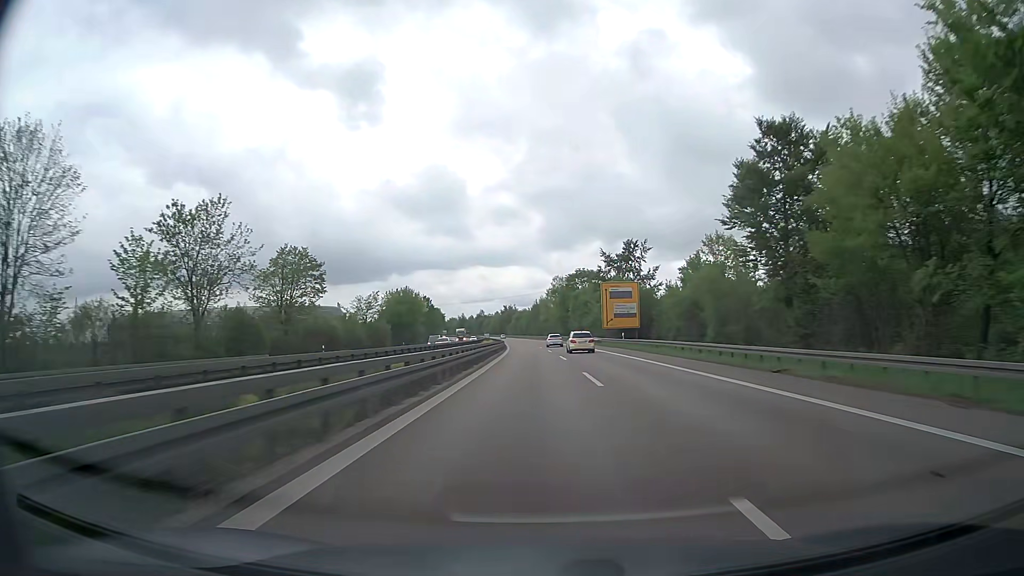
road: trunk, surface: asphalt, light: Day
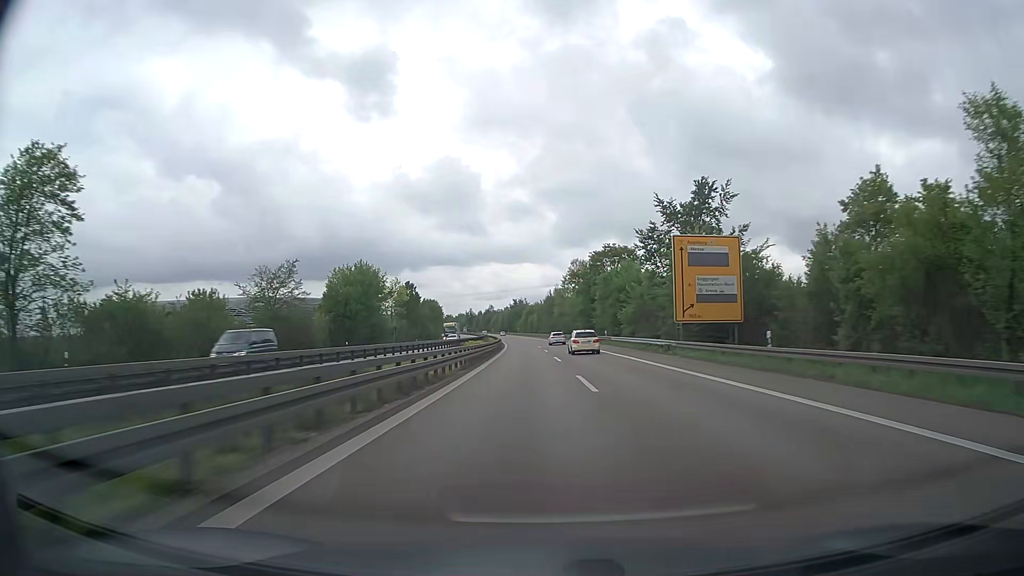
(-0.3, +37.6) m; -1°
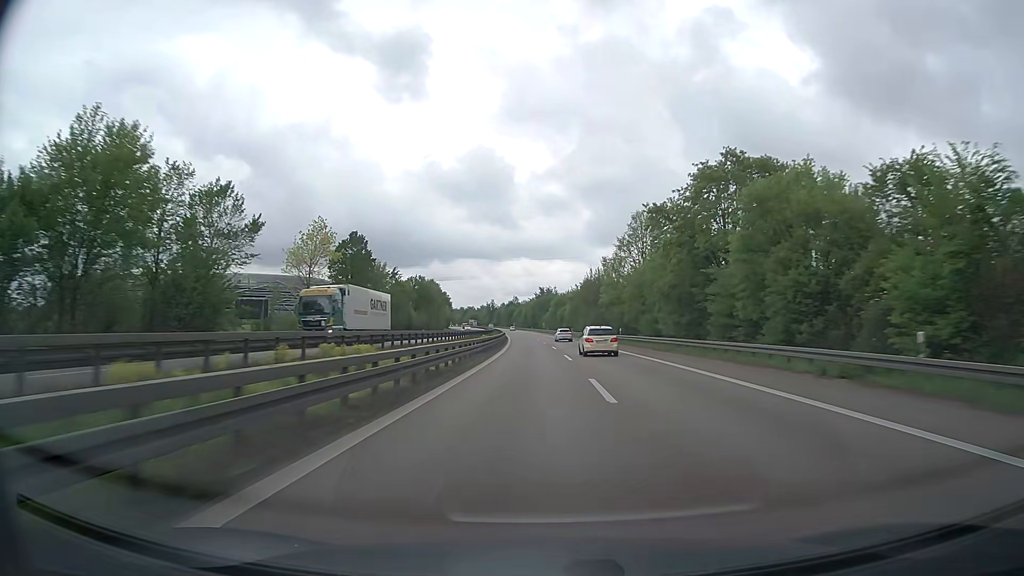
(-1.2, +57.1) m; -2°
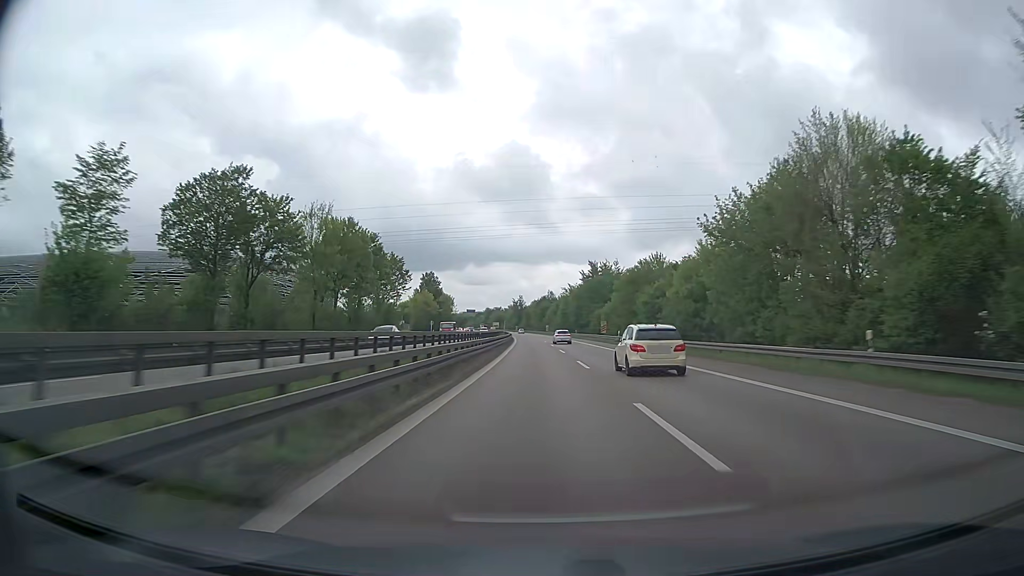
(-2.9, +95.9) m; -3°
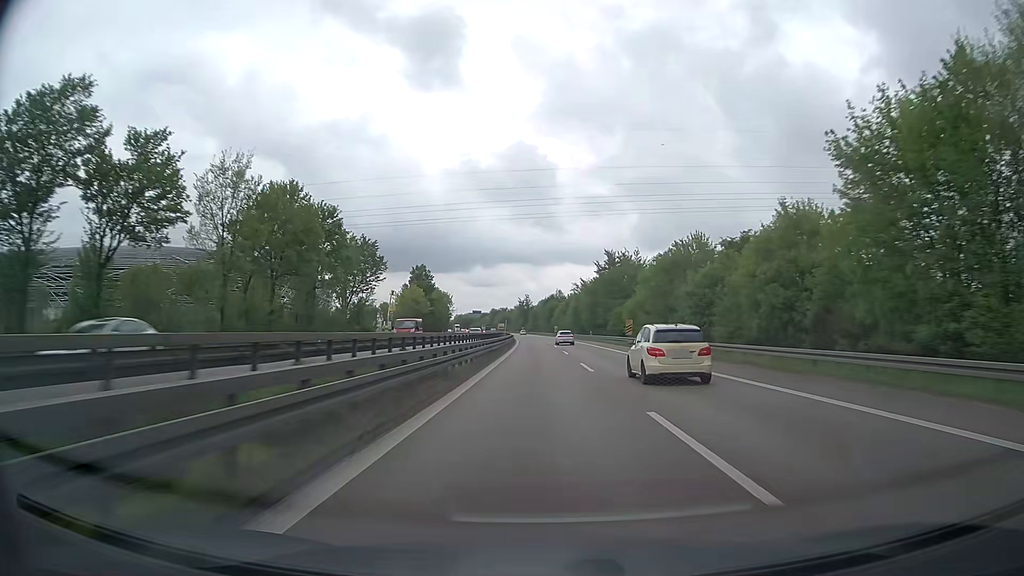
(-0.1, +19.3) m; -1°
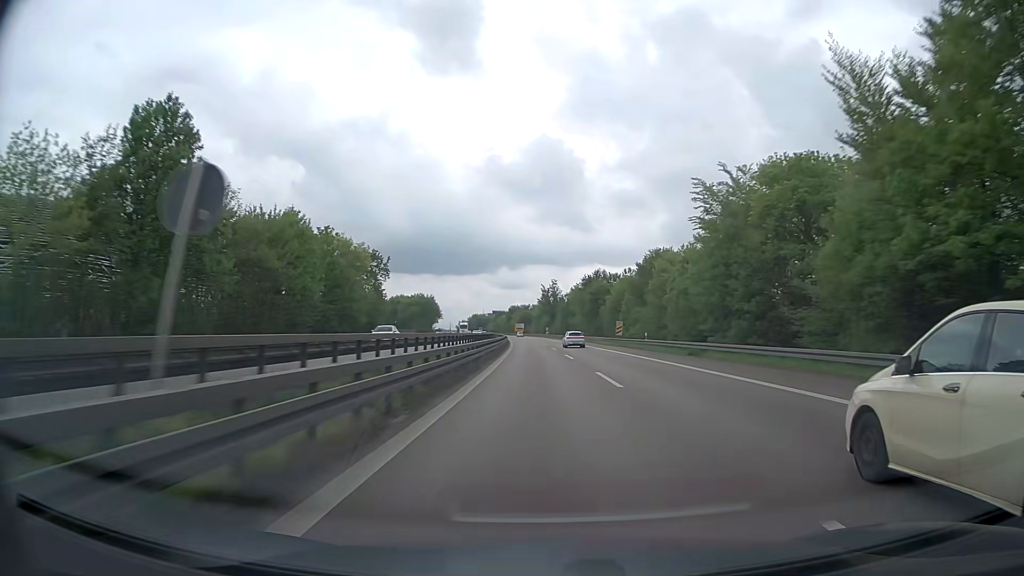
(-1.8, +96.5) m; -2°
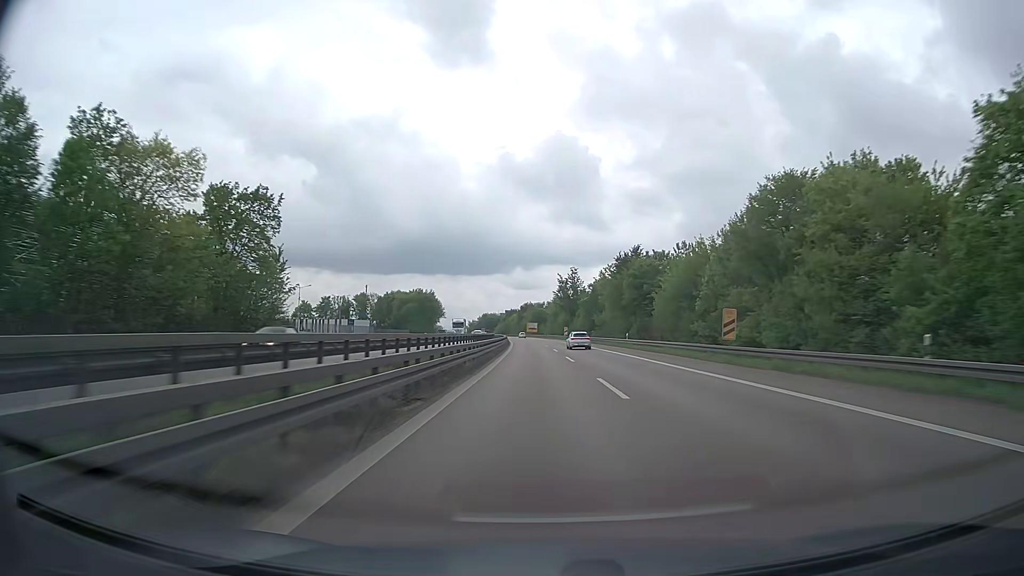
(-0.5, +38.7) m; -1°
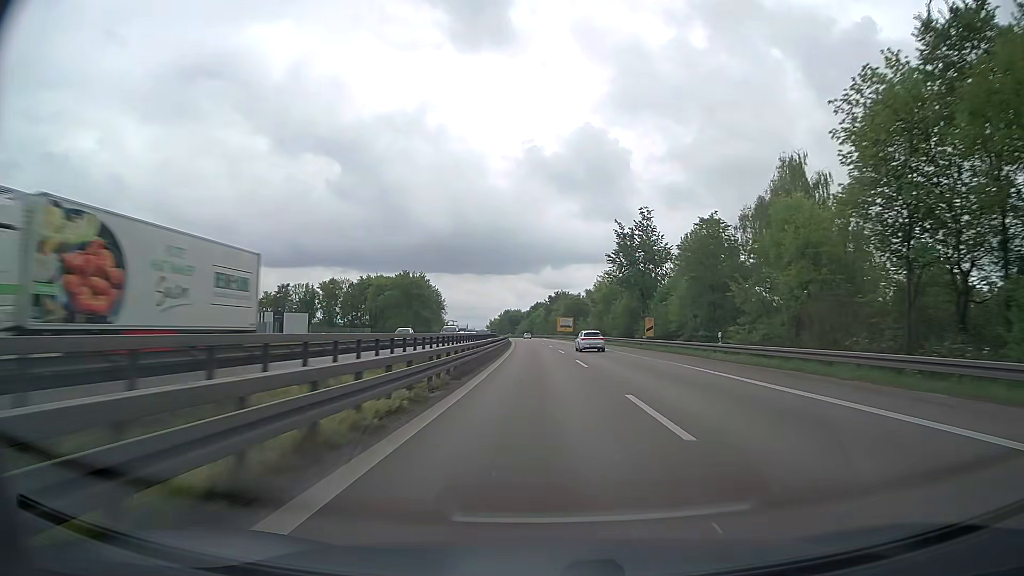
(-2.0, +77.2) m; -3°
(0, +10) (0, +20) (0, +30) (0, +40) (-1, +50) (-1, +60) (-1, +70) (-2, +80) (-2, +90) (-3, +100) m
